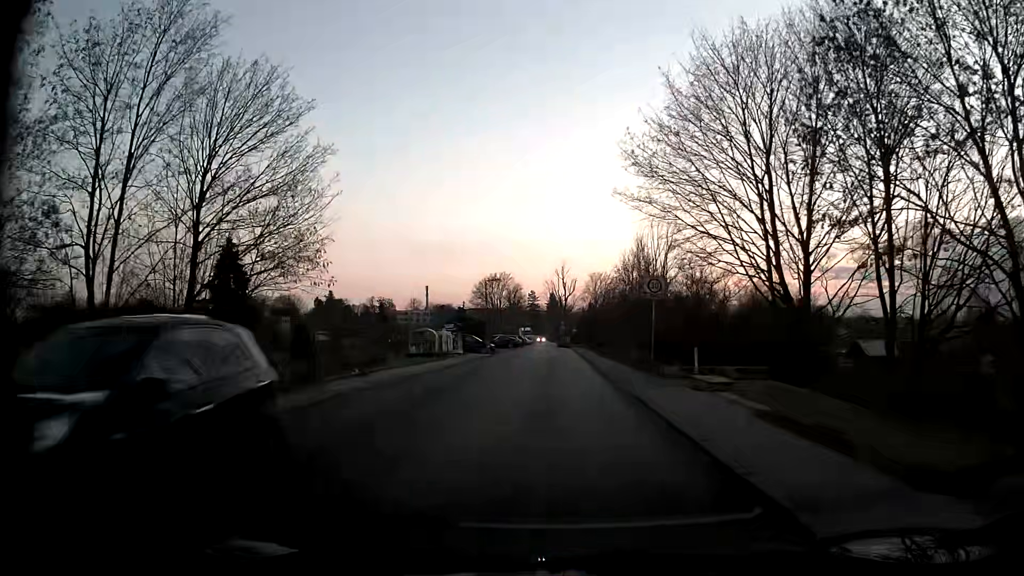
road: residential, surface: asphalt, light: Day
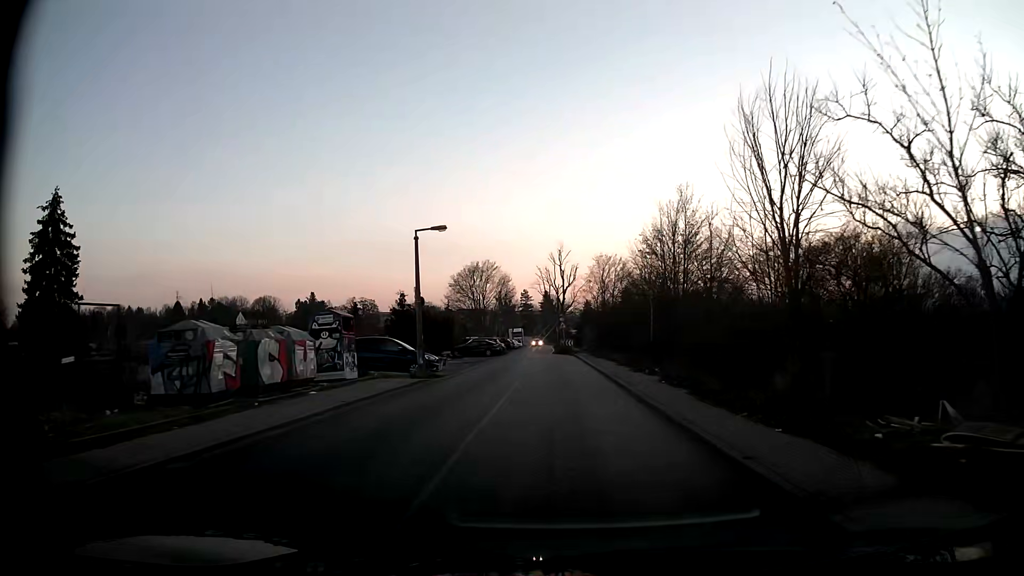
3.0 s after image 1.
(+0.1, +25.2) m; 0°
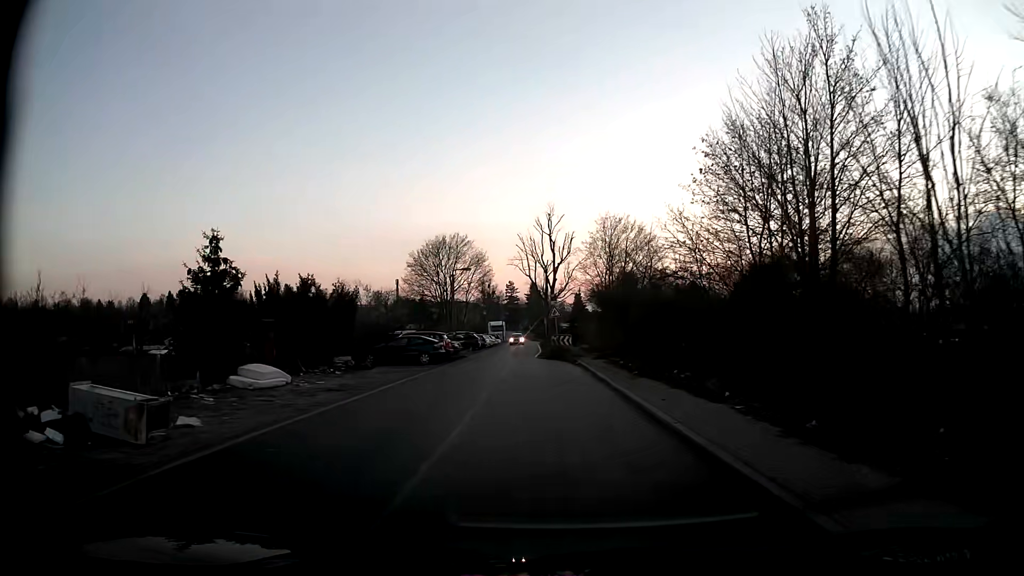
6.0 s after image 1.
(+0.4, +24.8) m; +1°
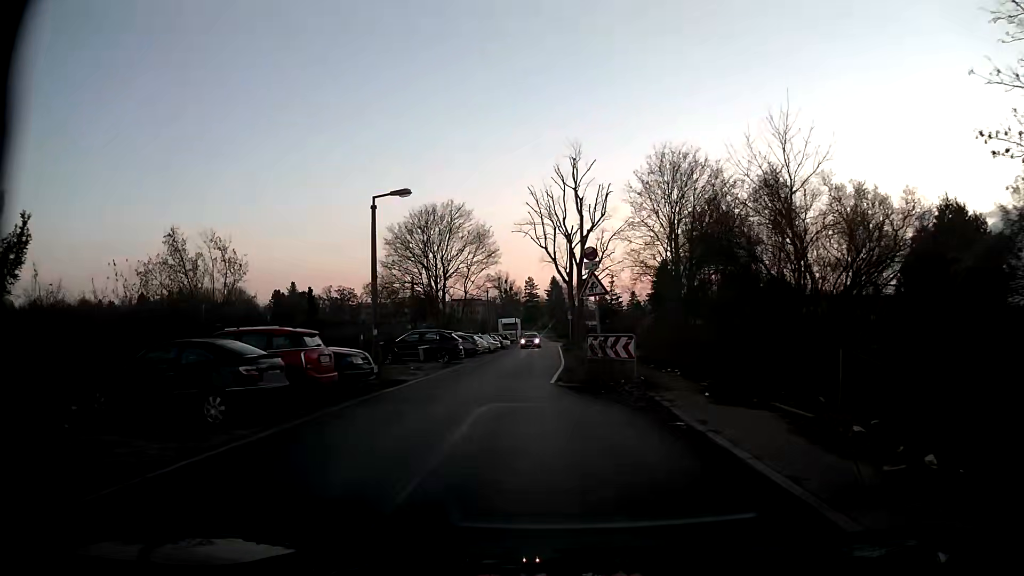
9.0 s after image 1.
(-0.1, +22.0) m; -1°
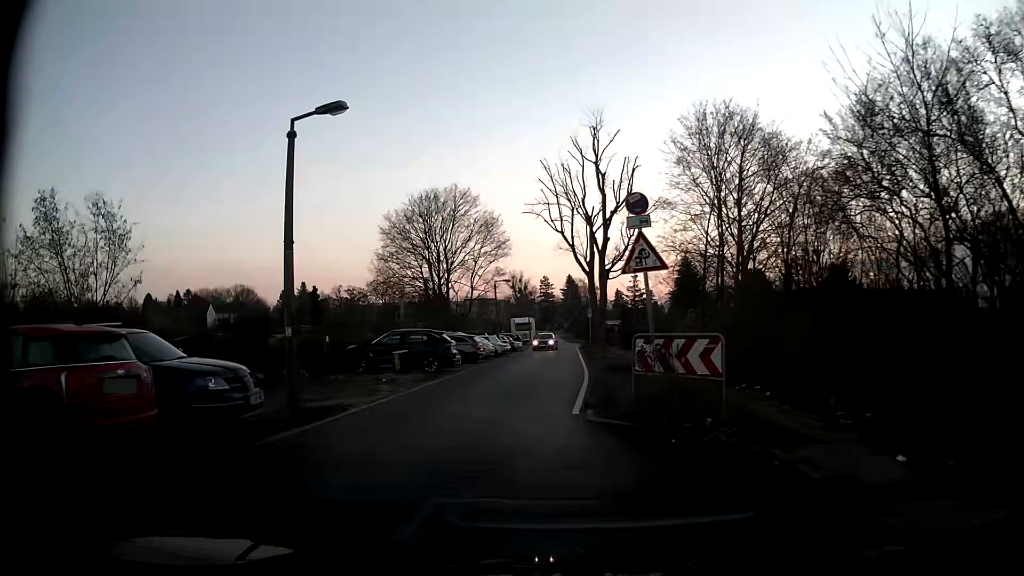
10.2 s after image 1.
(-0.1, +7.4) m; -2°
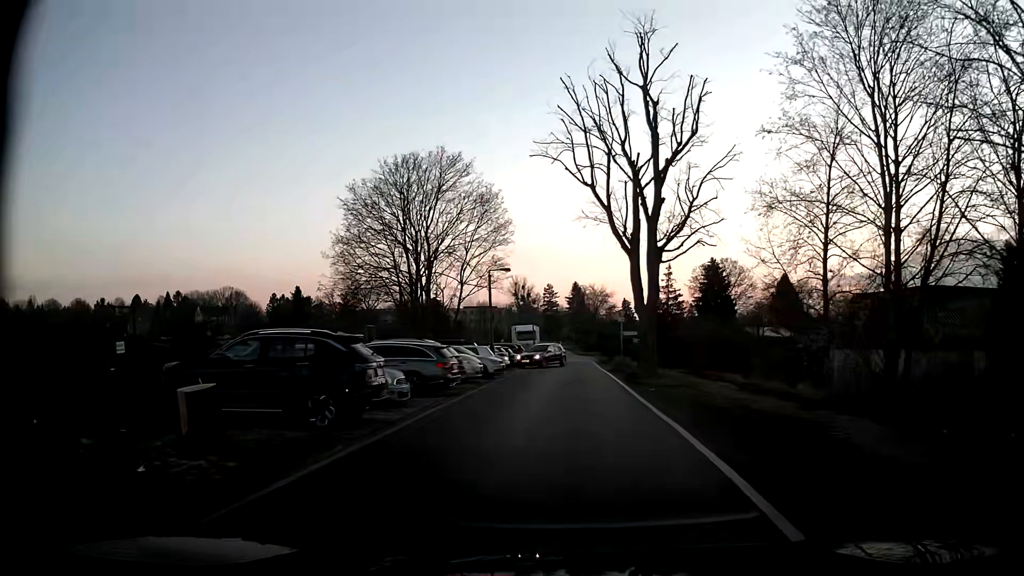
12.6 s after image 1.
(-0.6, +14.5) m; 0°
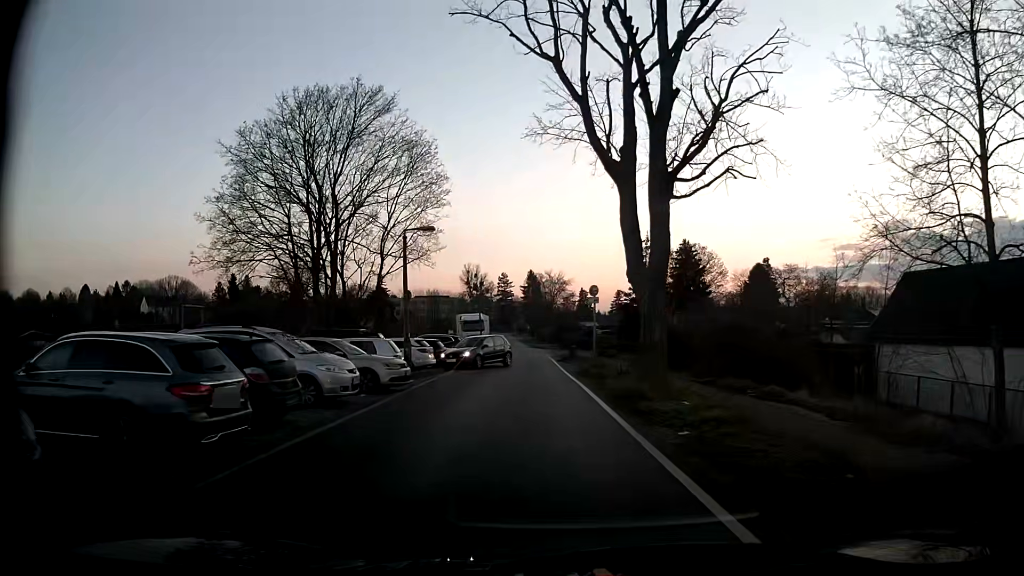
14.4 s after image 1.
(+0.5, +11.3) m; +4°
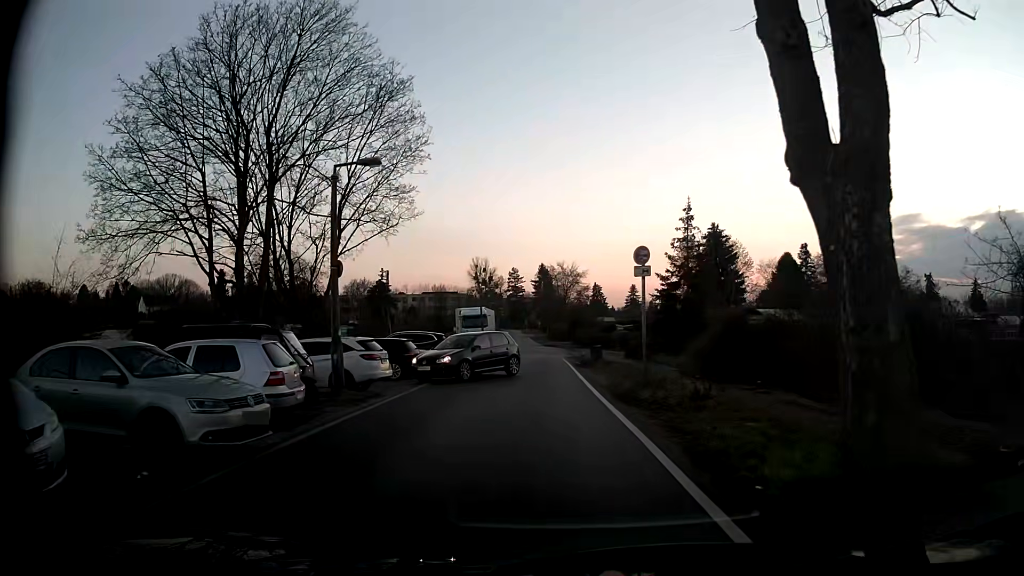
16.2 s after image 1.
(-0.1, +9.8) m; -1°
